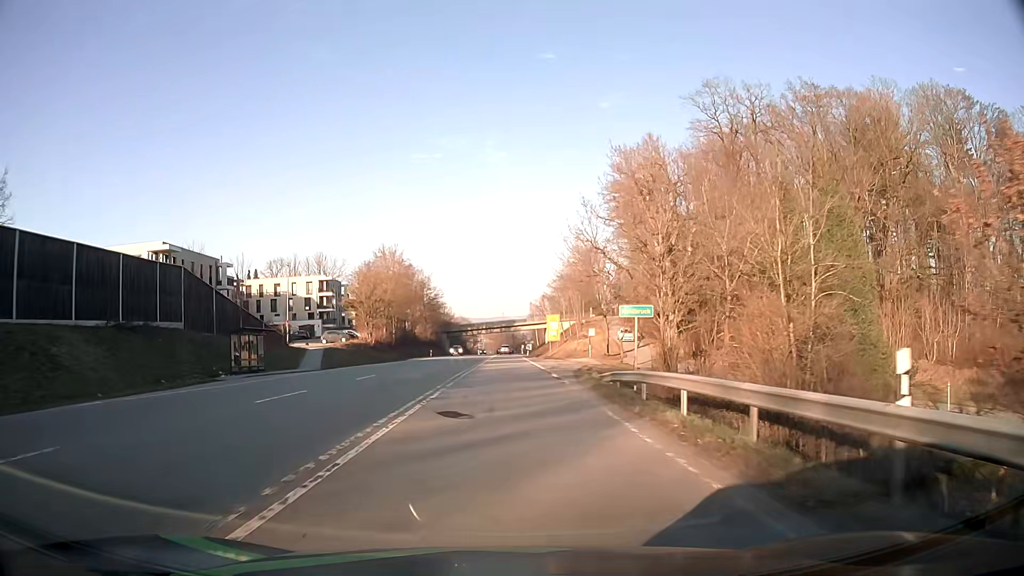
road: secondary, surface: asphalt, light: Day
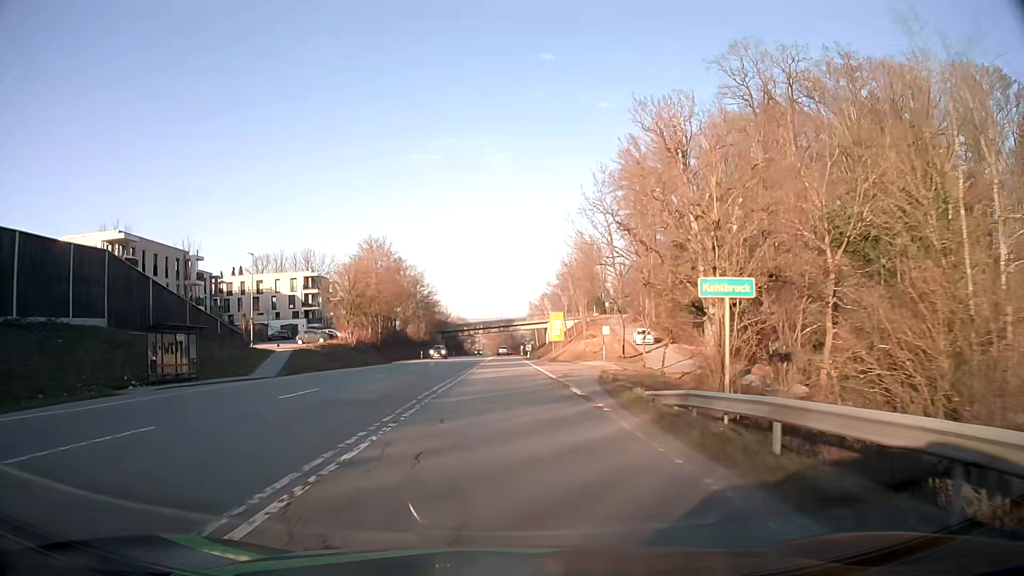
(0.0, +9.0) m; 0°
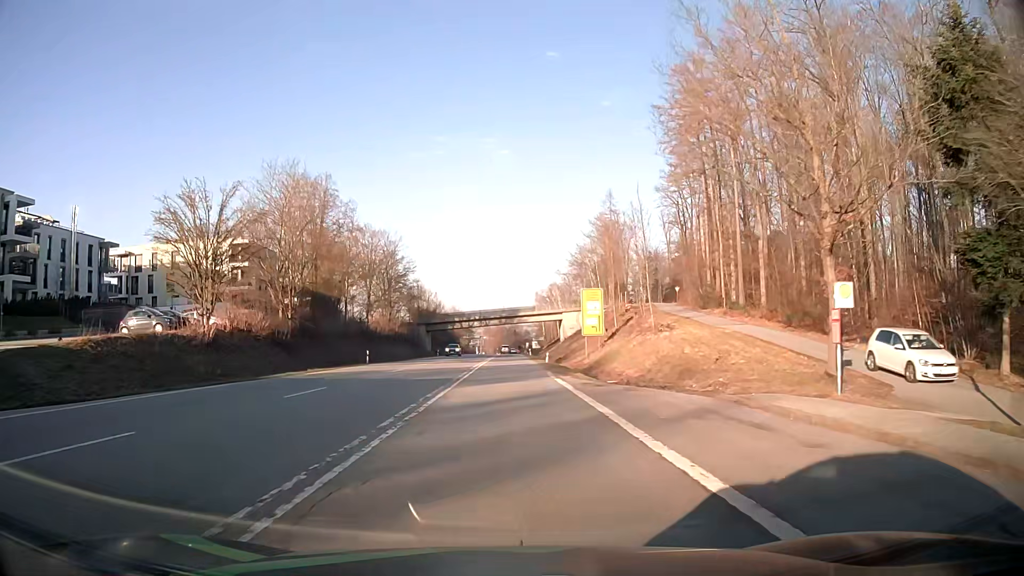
(-0.1, +34.9) m; 0°
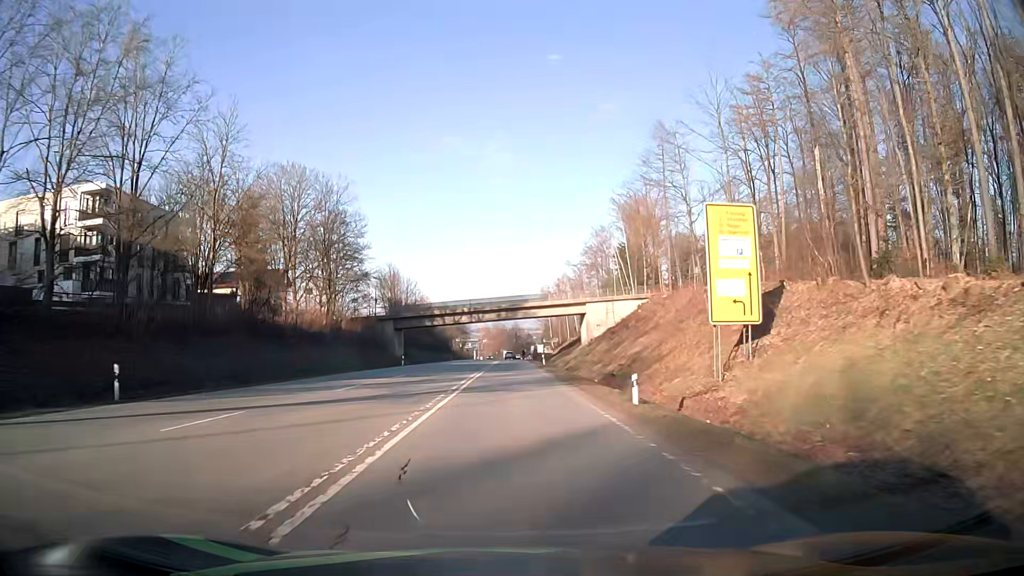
(0.0, +34.8) m; 0°
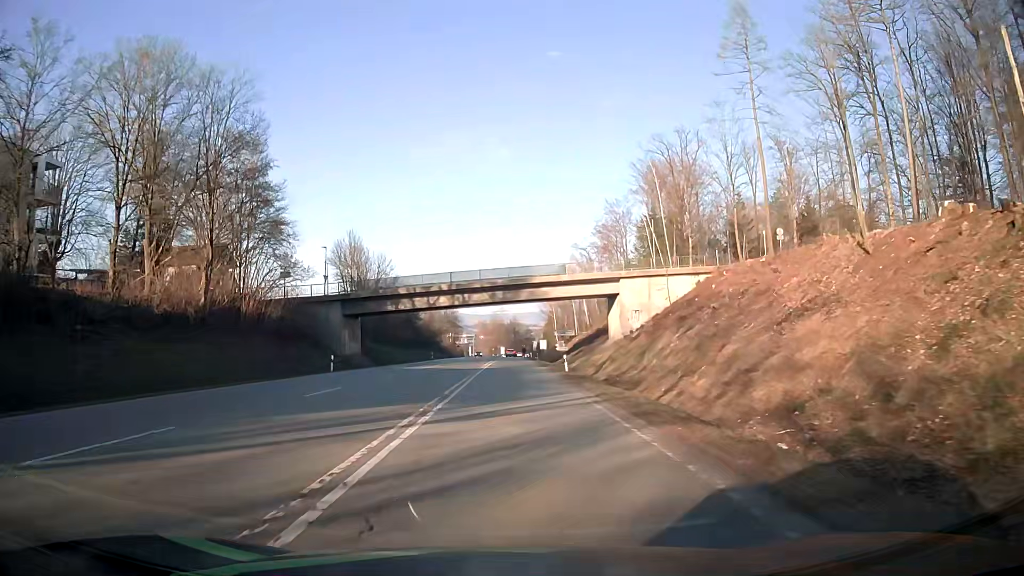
(0.0, +26.6) m; 0°
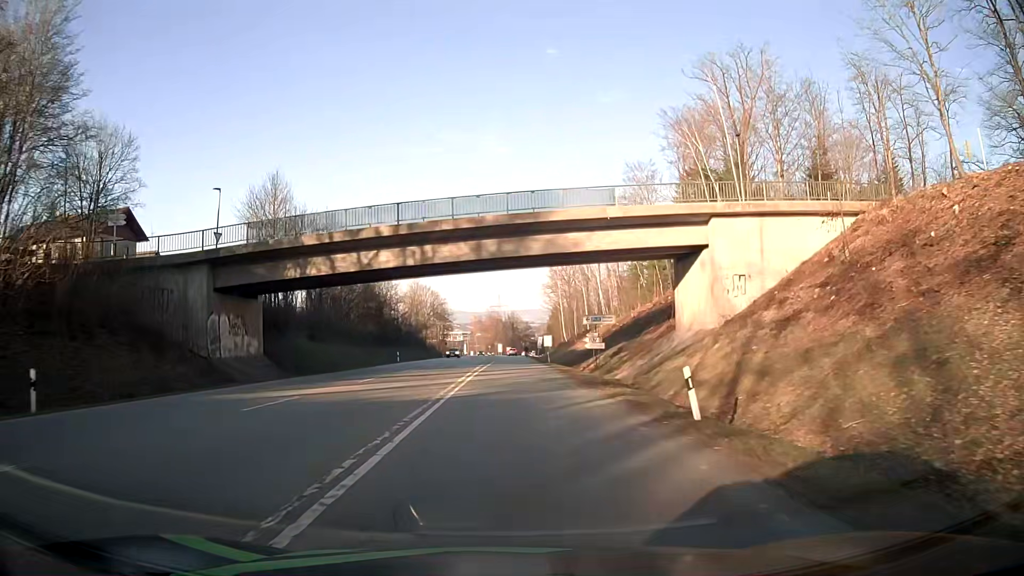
(+0.1, +27.2) m; 0°
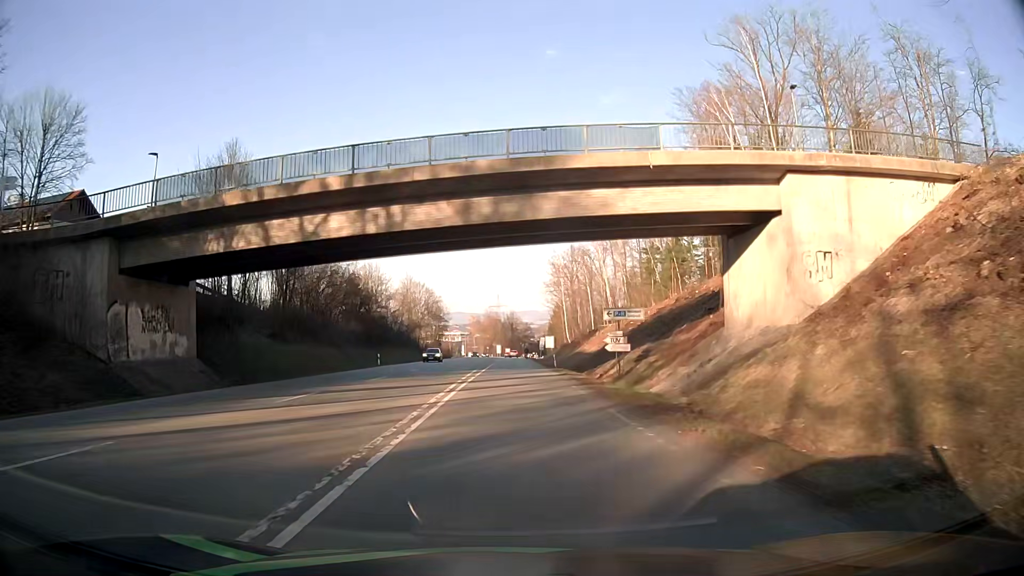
(0.0, +9.2) m; +1°
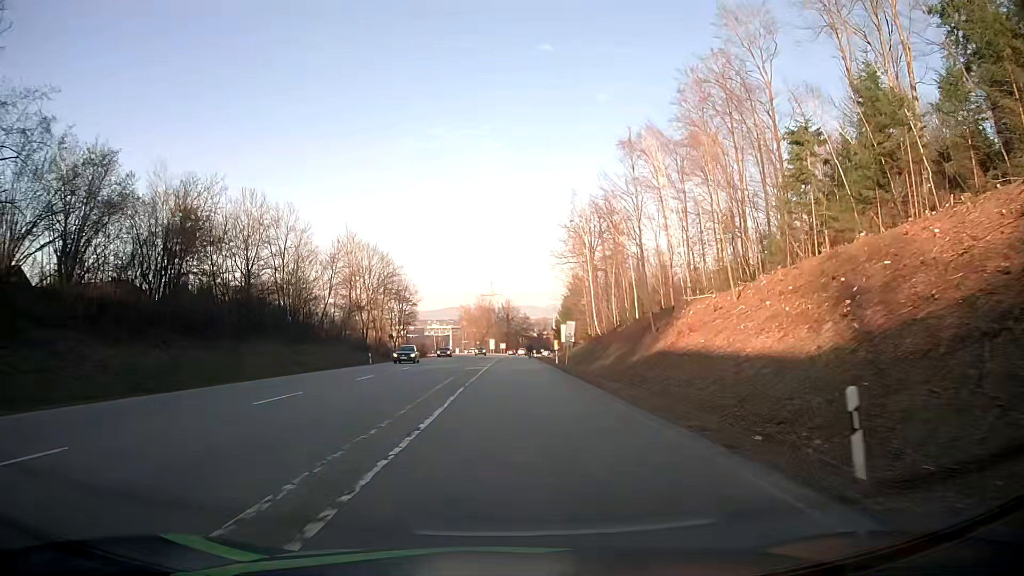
(-0.3, +47.2) m; 0°
(0, +10) (0, +20) (0, +30) (0, +40) (0, +50) (0, +60) (+1, +70) (+1, +80) (+1, +90) (+1, +100) m
